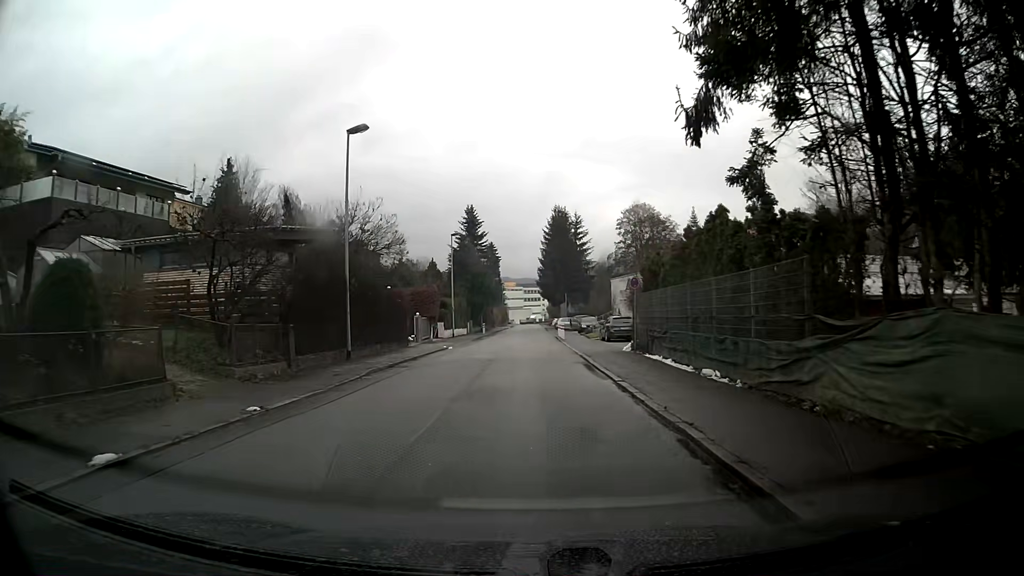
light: Day
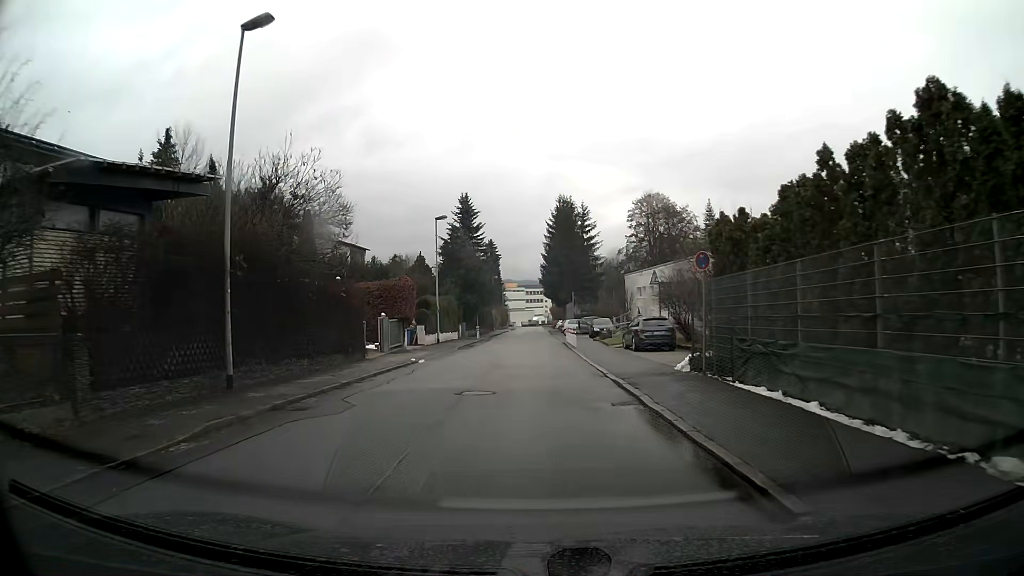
(0.0, +9.7) m; 0°
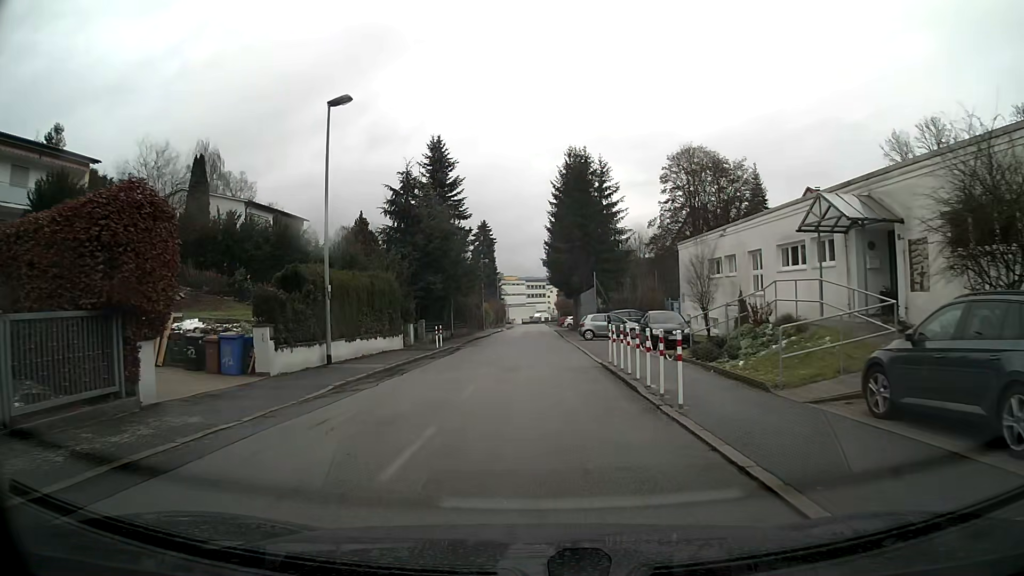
(+0.1, +23.9) m; 0°
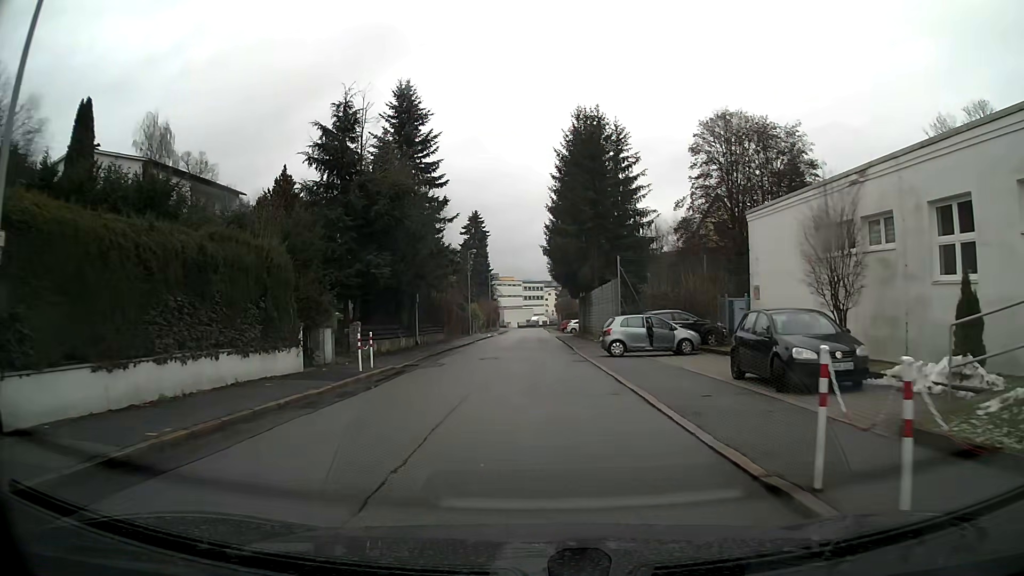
(0.0, +14.0) m; 0°
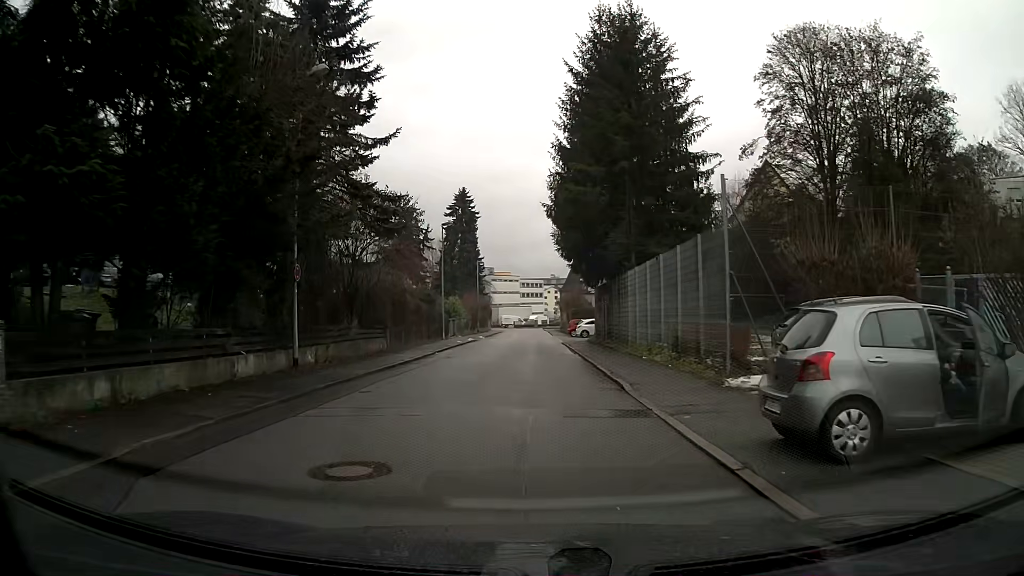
(0.0, +18.3) m; 0°
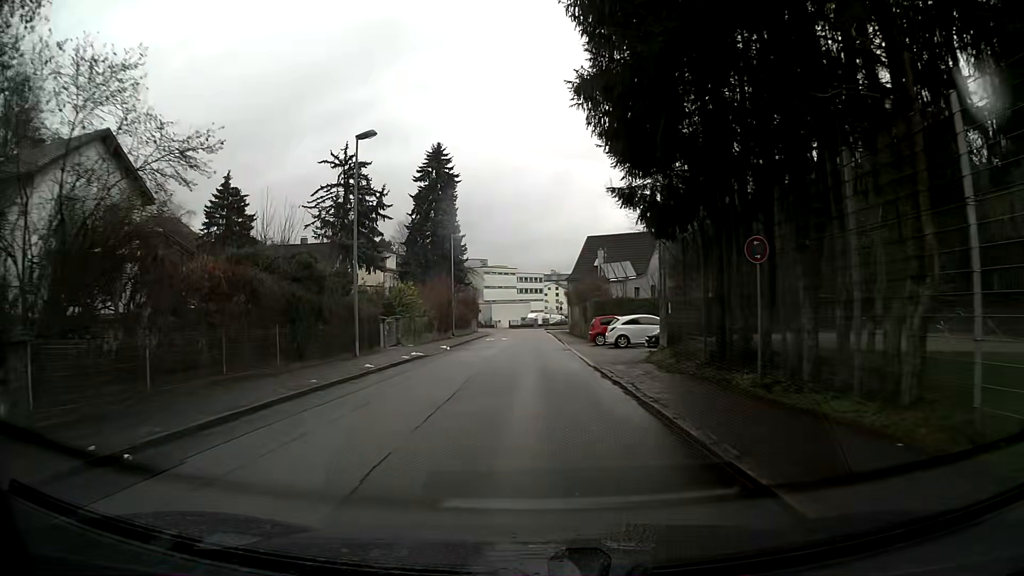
(0.0, +23.3) m; 0°
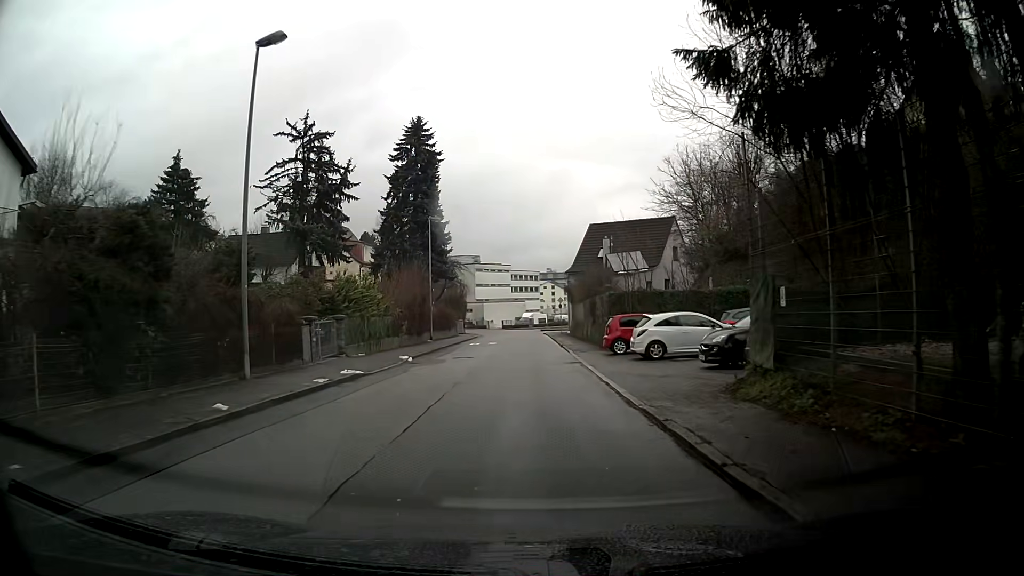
(0.0, +9.5) m; 0°
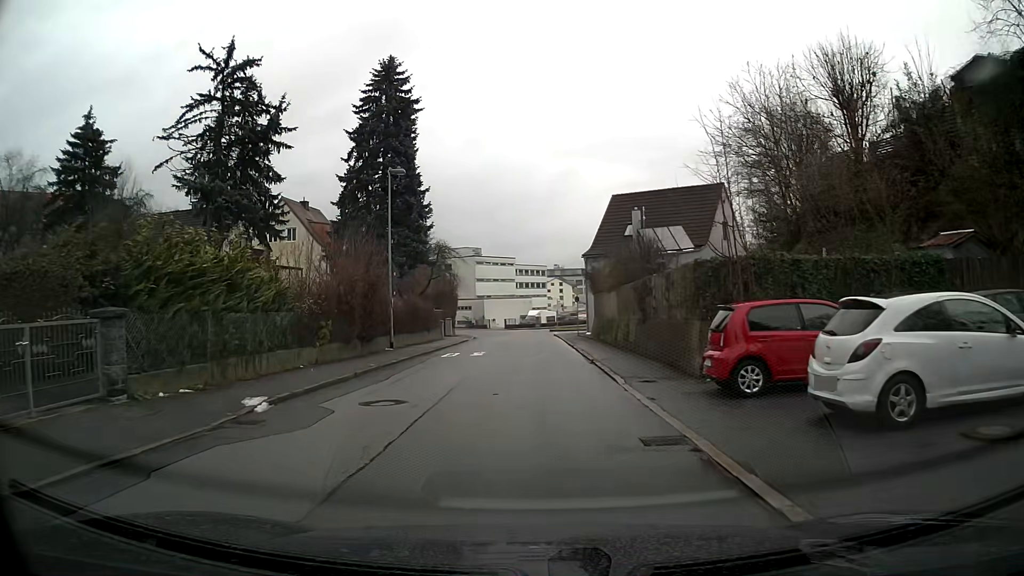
(-0.3, +14.4) m; 0°
(0, +10) (0, +20) (0, +30) (0, +40) (0, +50) (-1, +60) (-2, +70) (-5, +80) (-8, +89) (-13, +98) m
